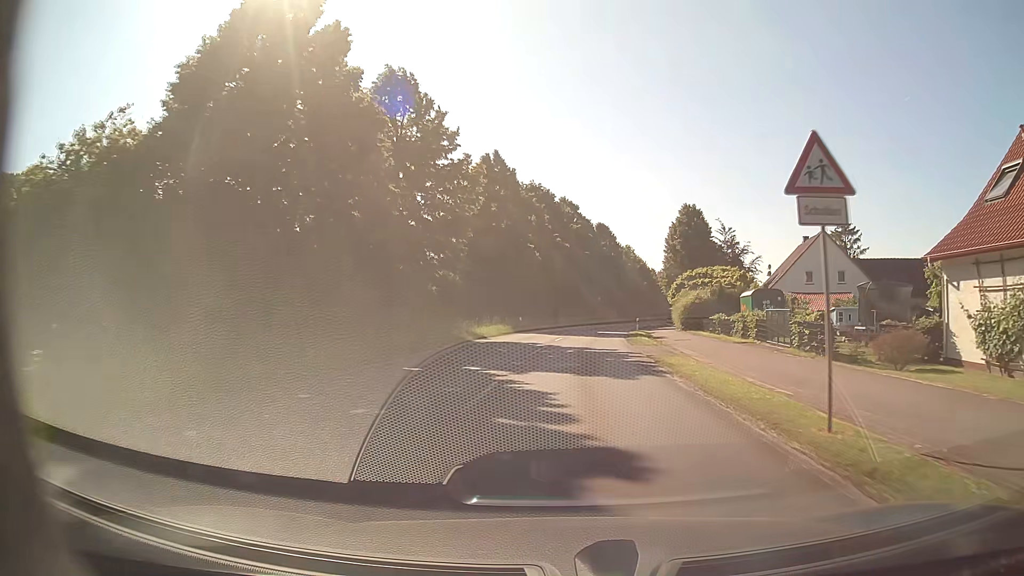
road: secondary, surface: asphalt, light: Day
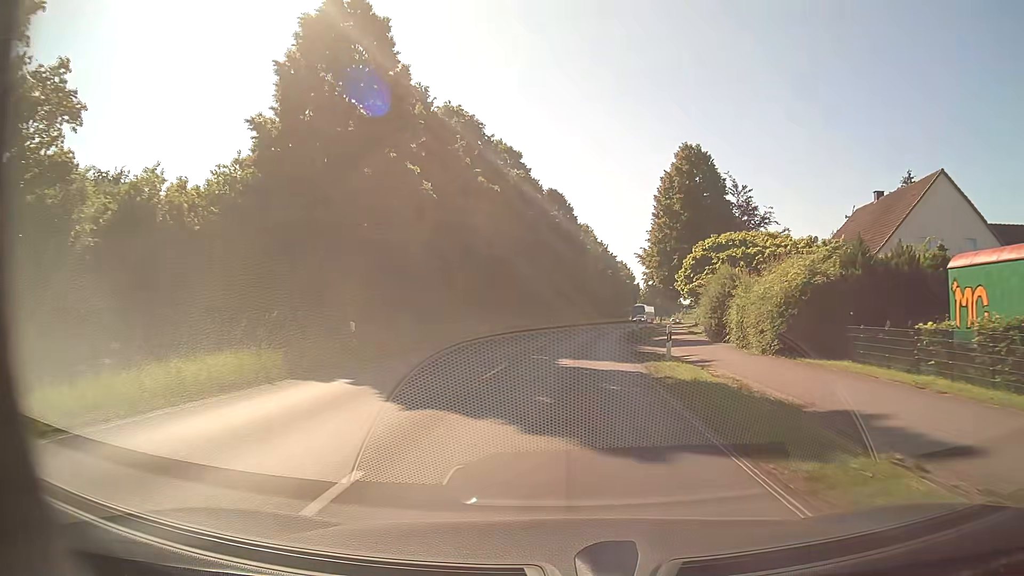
(+1.2, +31.4) m; +4°
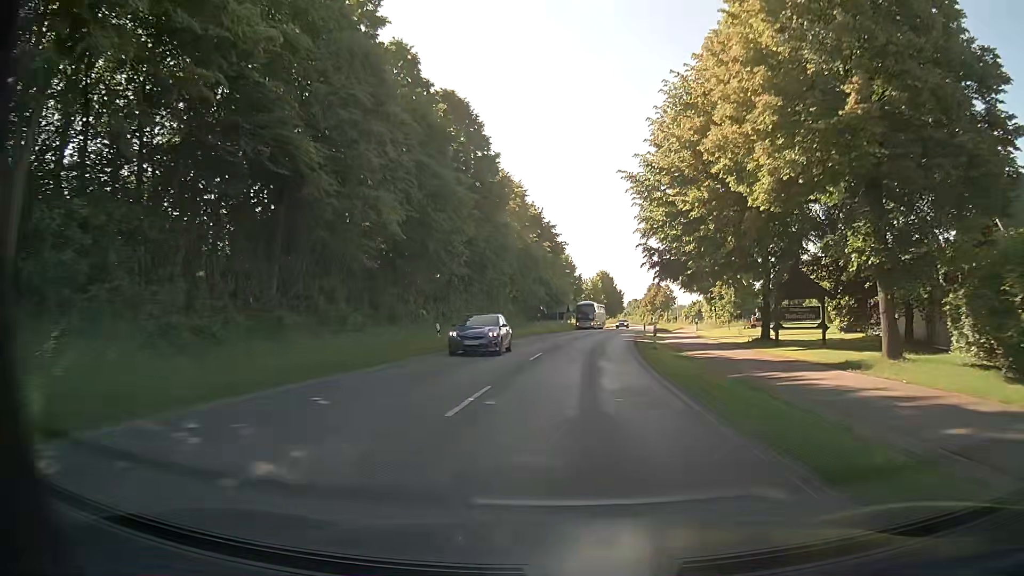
(+1.9, +40.8) m; +6°
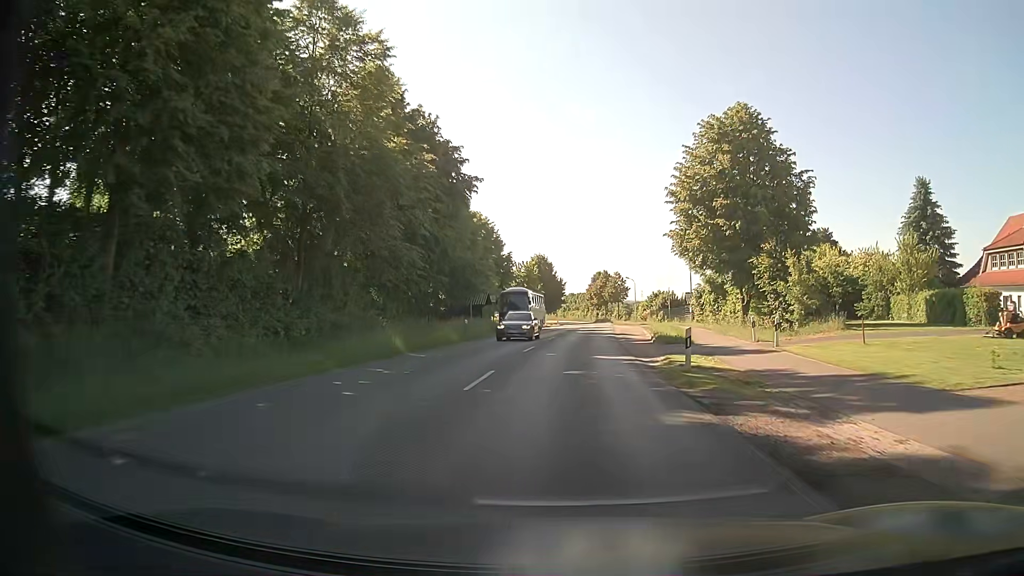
(+1.4, +32.8) m; +6°
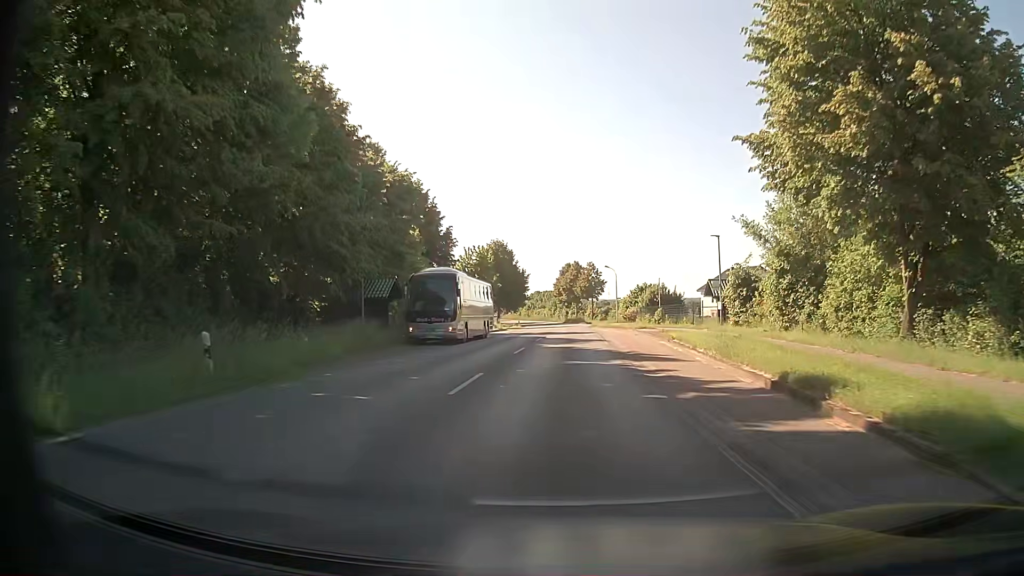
(+0.4, +24.5) m; +2°
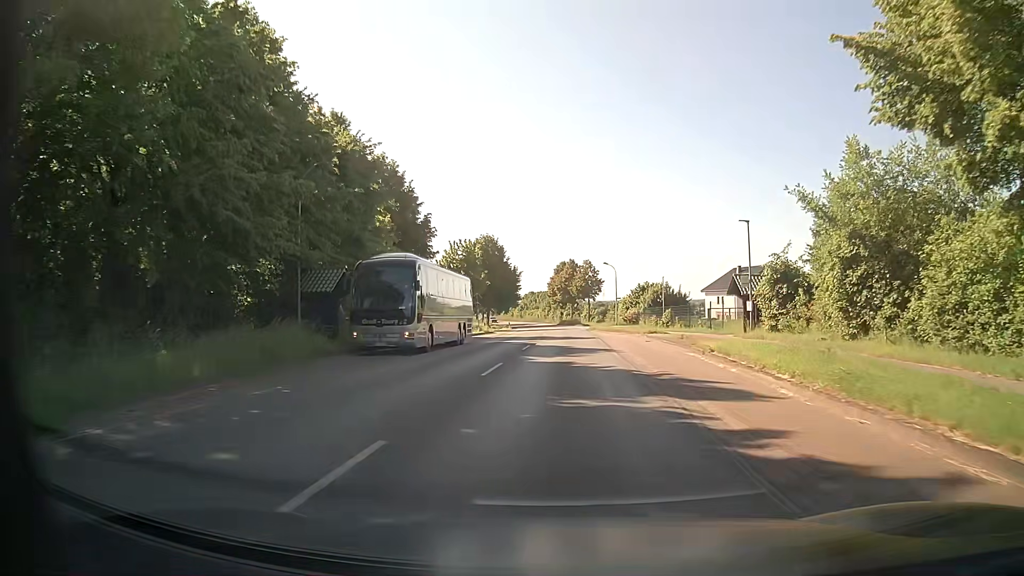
(0.0, +8.2) m; 0°
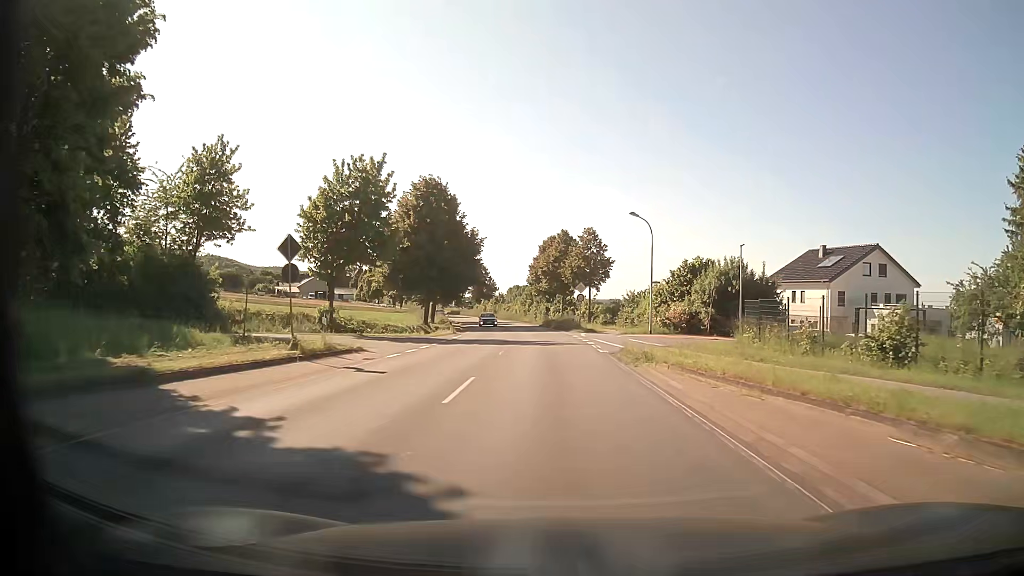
(+0.3, +40.6) m; +1°
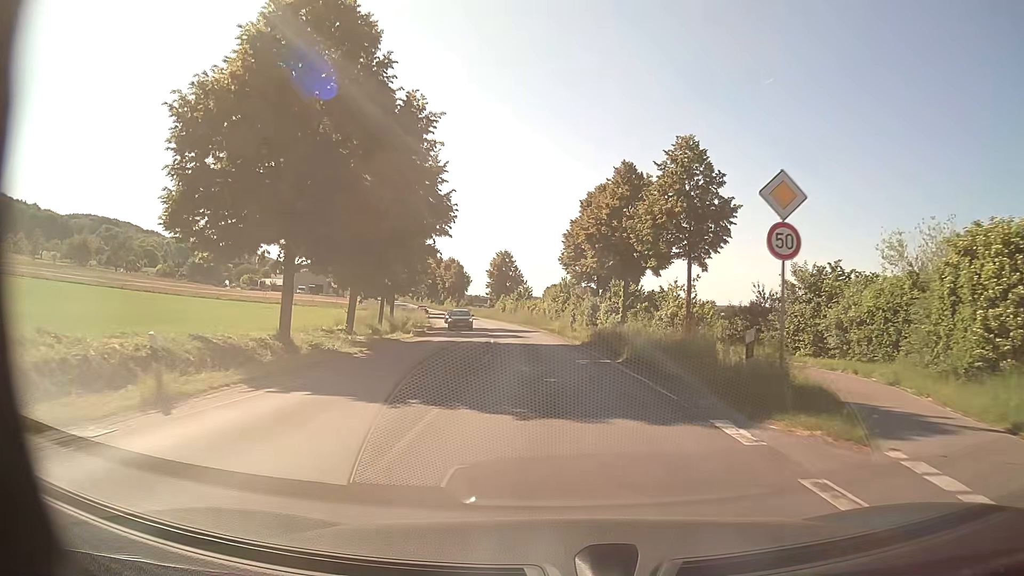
(-1.0, +40.5) m; -3°
(0, +10) (0, +20) (-1, +30) (-2, +40) (-3, +50) (-5, +60) (-6, +70) (-9, +79) (-11, +89) (-13, +99) m
